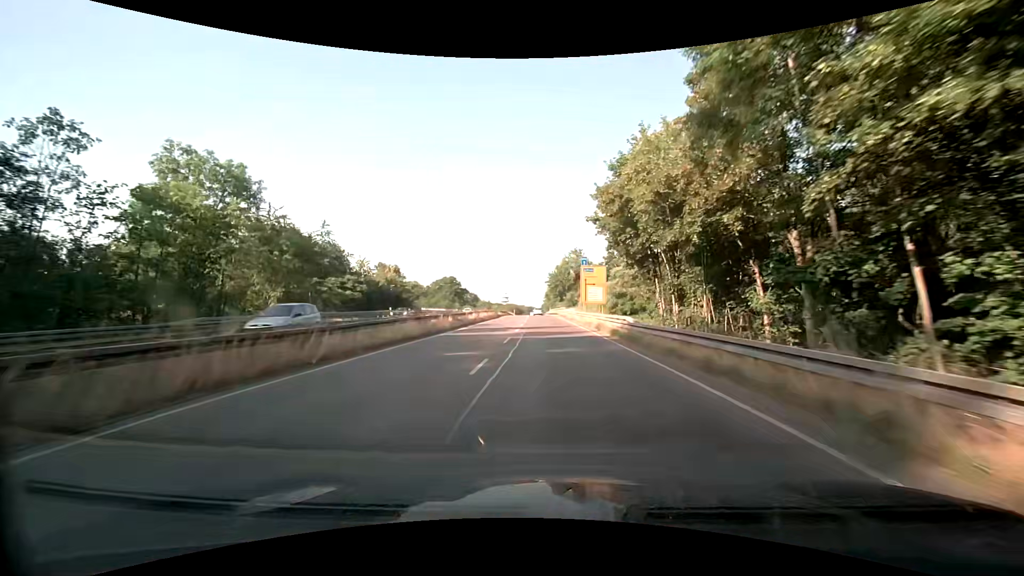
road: trunk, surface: asphalt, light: Day
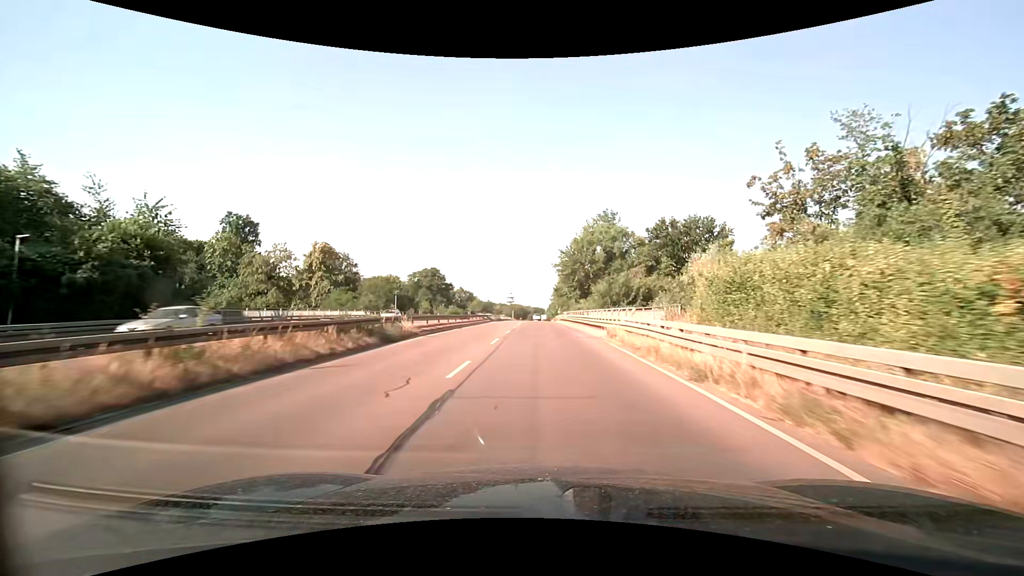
(+0.1, +54.5) m; -1°
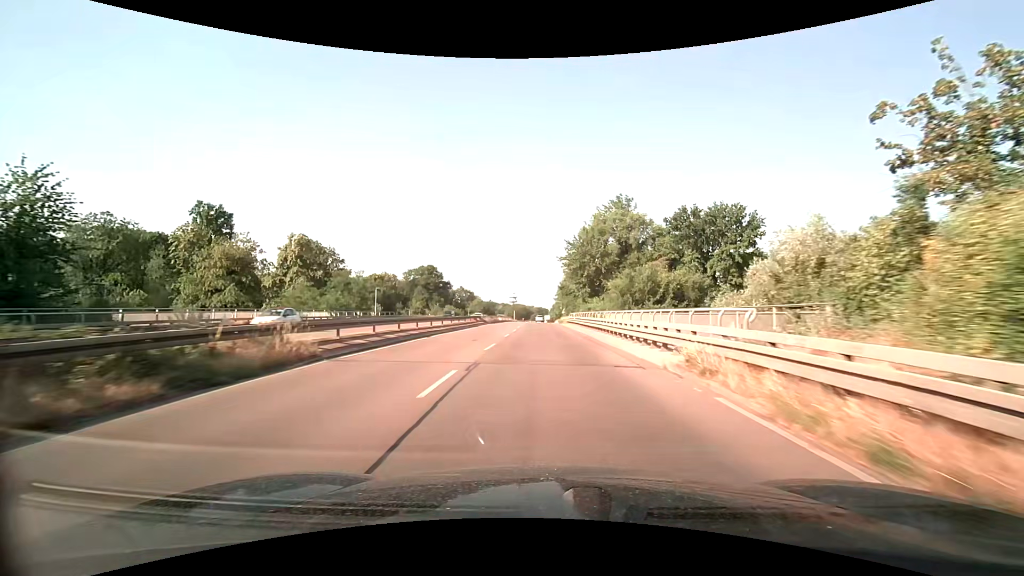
(0.0, +11.1) m; 0°
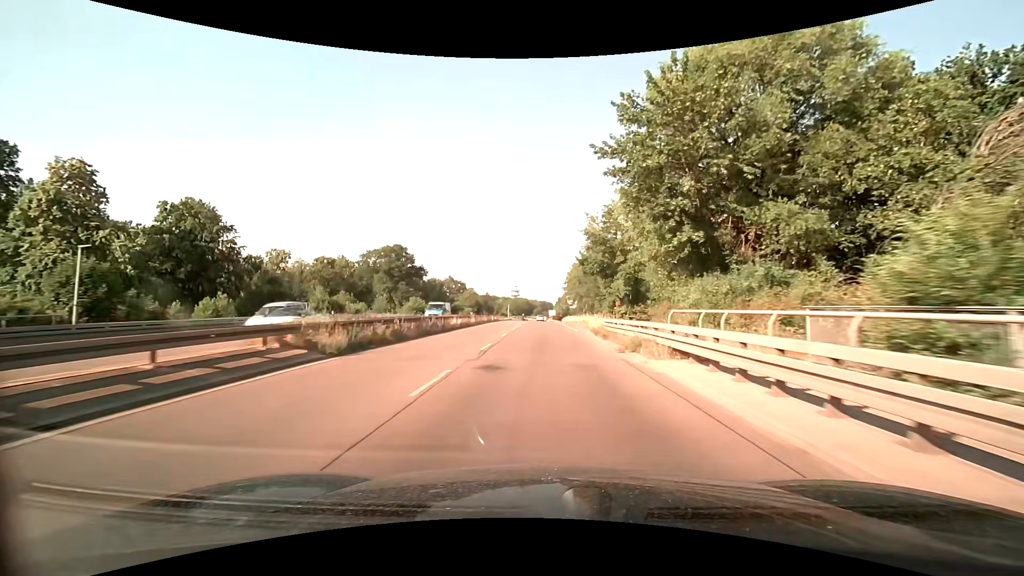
(-0.3, +45.0) m; -1°
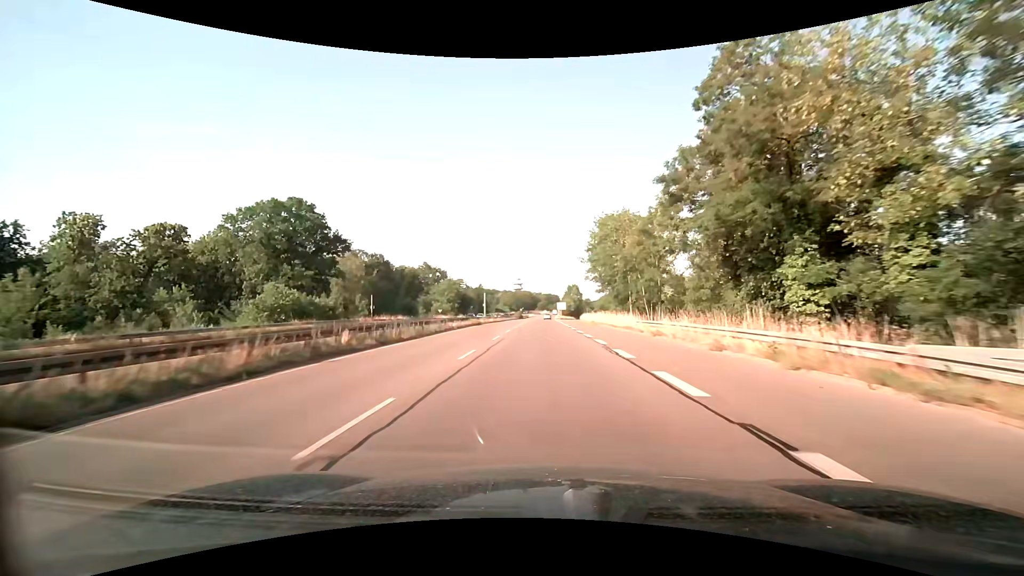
(0.0, +57.7) m; 0°
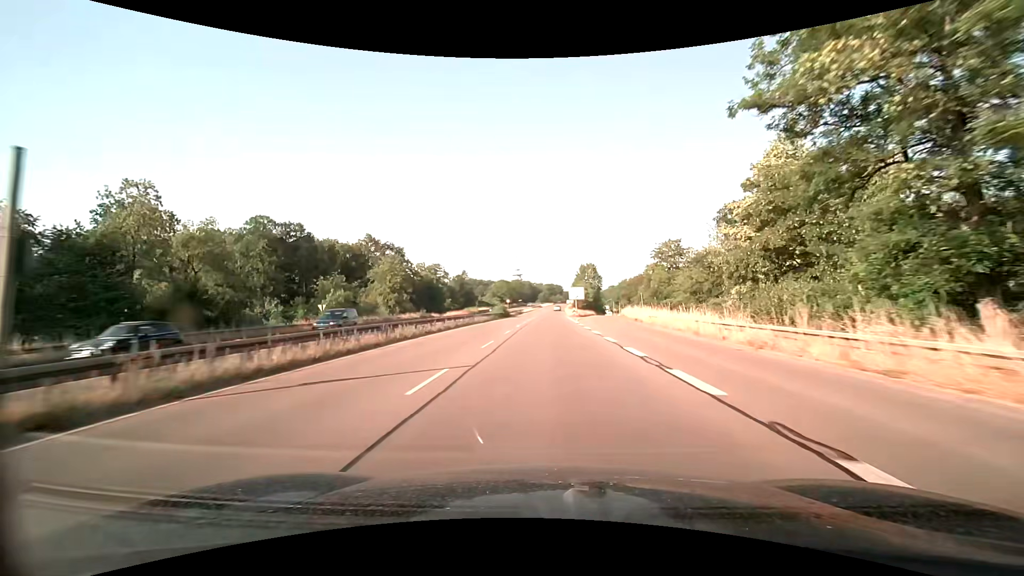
(-0.4, +60.2) m; 0°
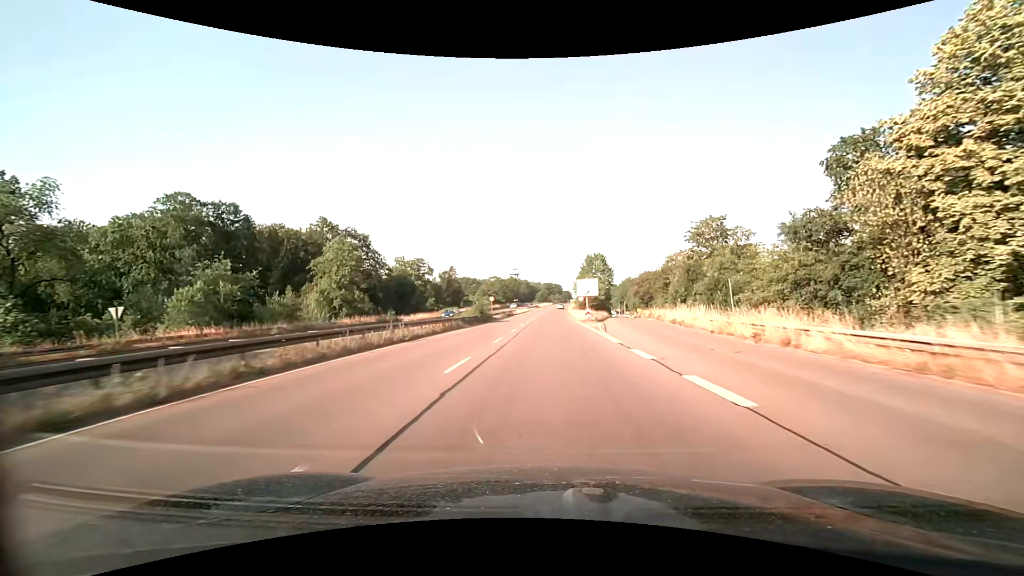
(0.0, +24.6) m; 0°
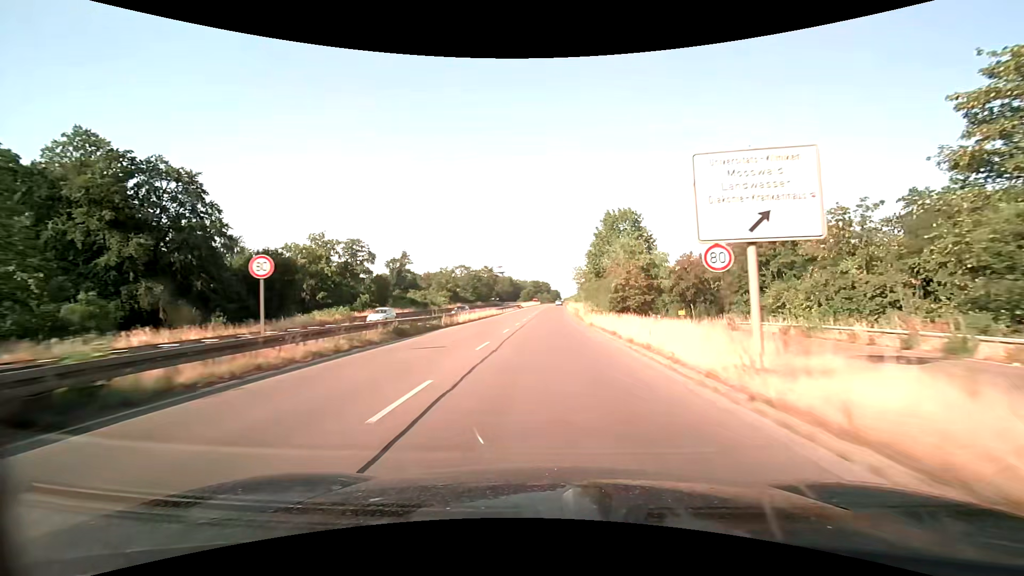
(+0.4, +49.8) m; +2°
(0, +10) (0, +20) (0, +30) (0, +40) (0, +50) (+1, +60) (+1, +70) (+1, +80) (+1, +90) (+2, +100) m
